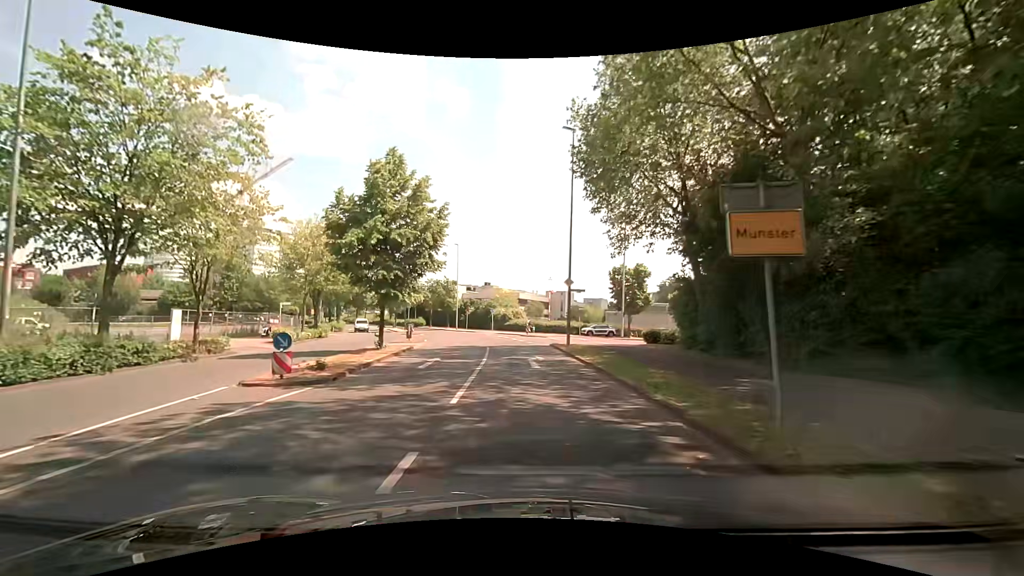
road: tertiary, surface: asphalt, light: Day
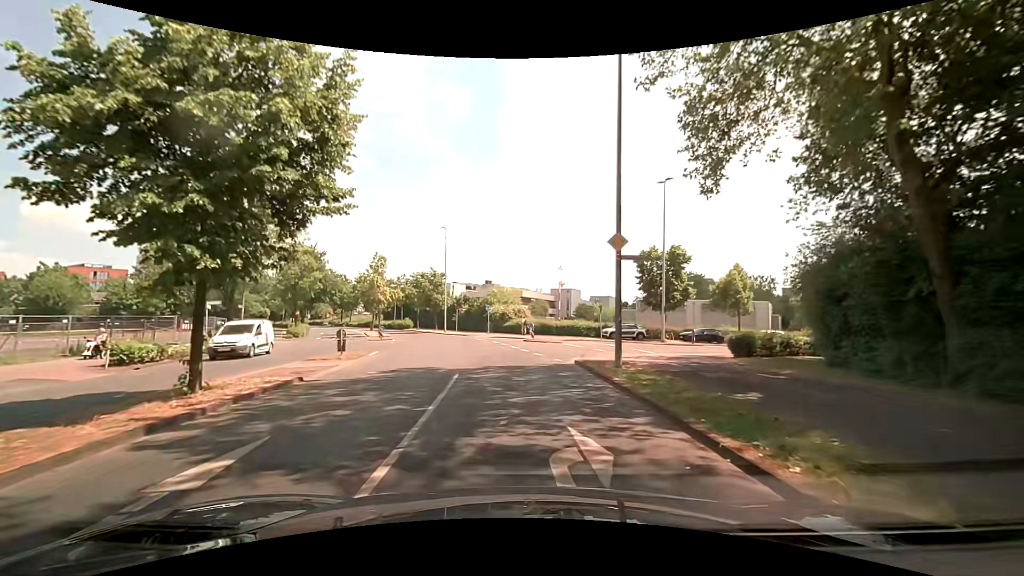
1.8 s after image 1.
(0.0, +13.3) m; -1°
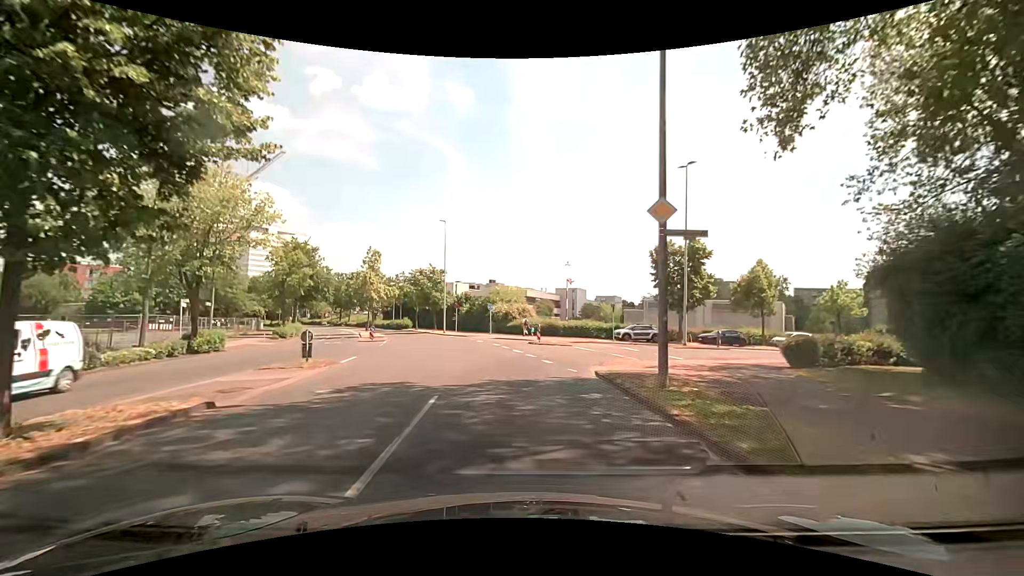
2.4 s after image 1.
(0.0, +3.8) m; -1°
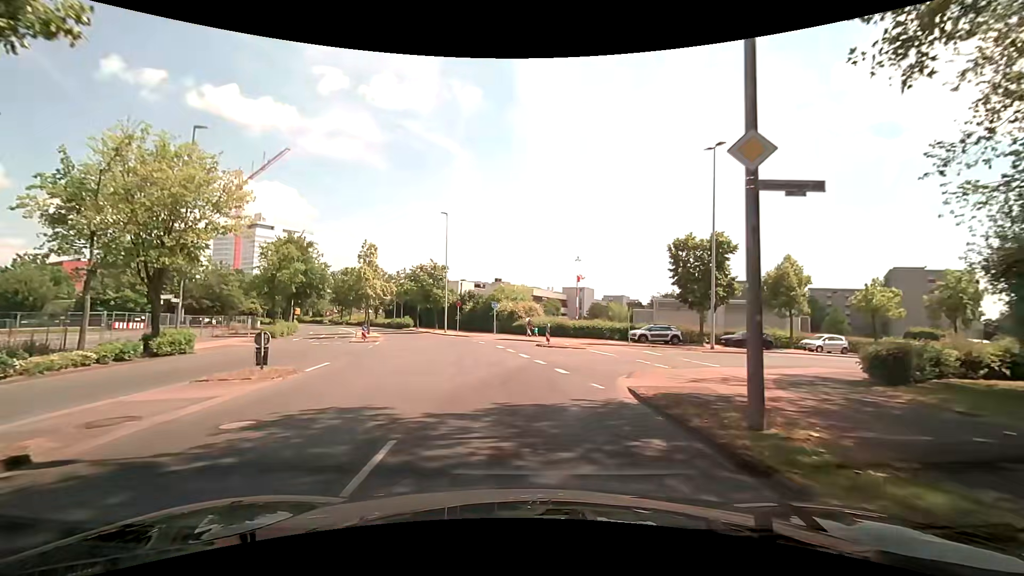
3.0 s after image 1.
(0.0, +3.4) m; 0°
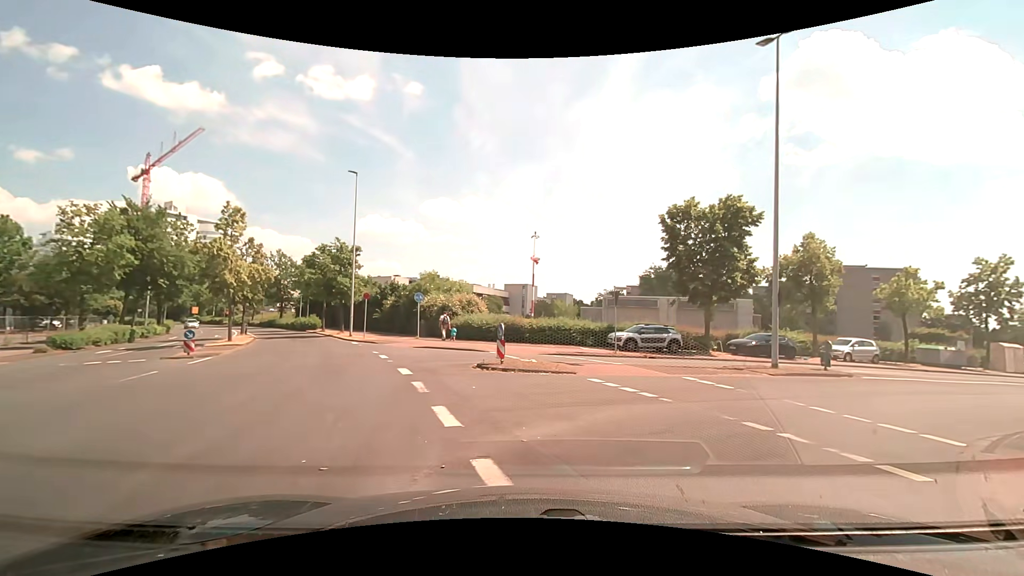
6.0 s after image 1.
(+0.1, +12.8) m; +6°
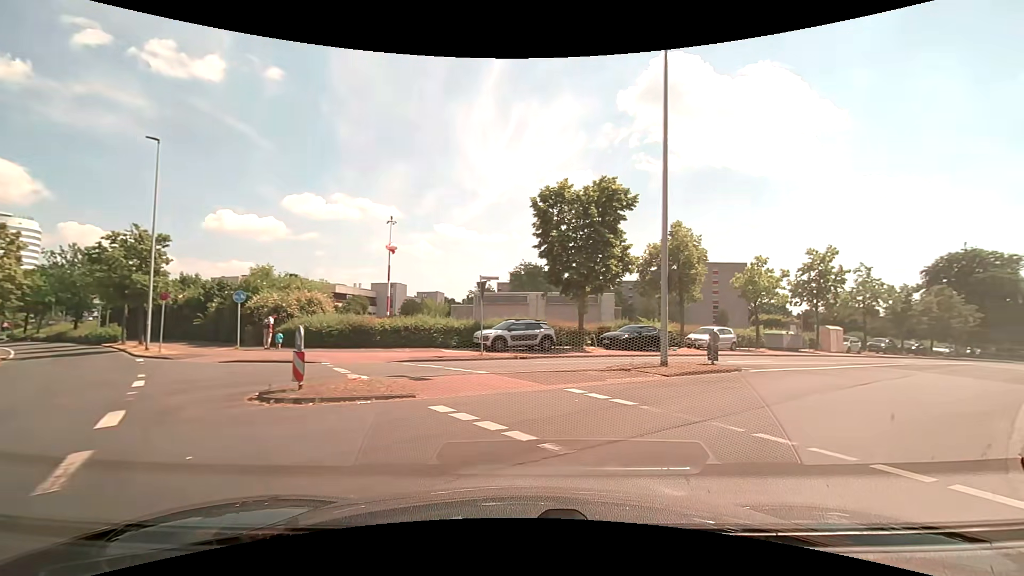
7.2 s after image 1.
(+0.5, +4.4) m; +14°
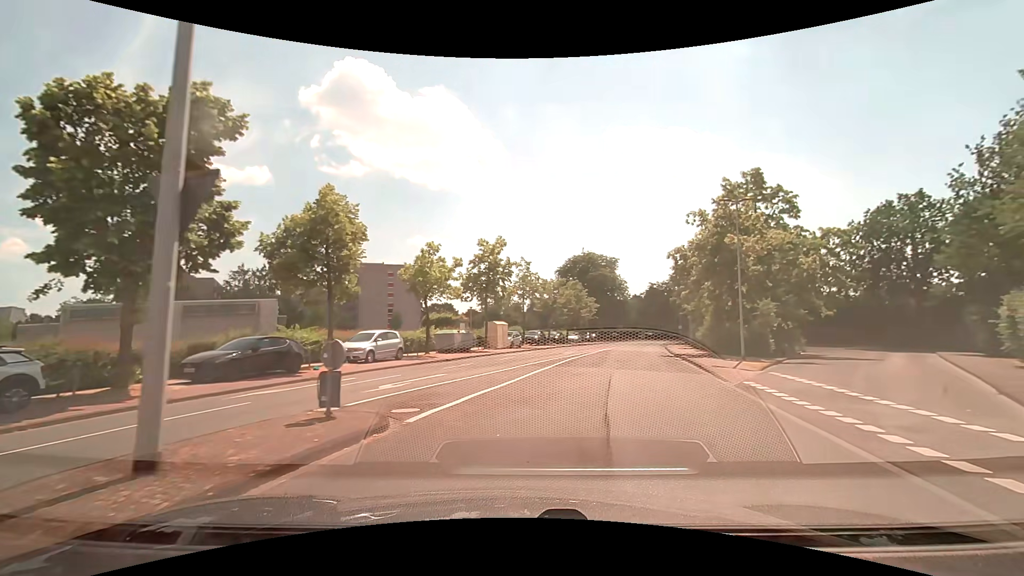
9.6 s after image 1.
(+3.2, +9.4) m; +36°
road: residential
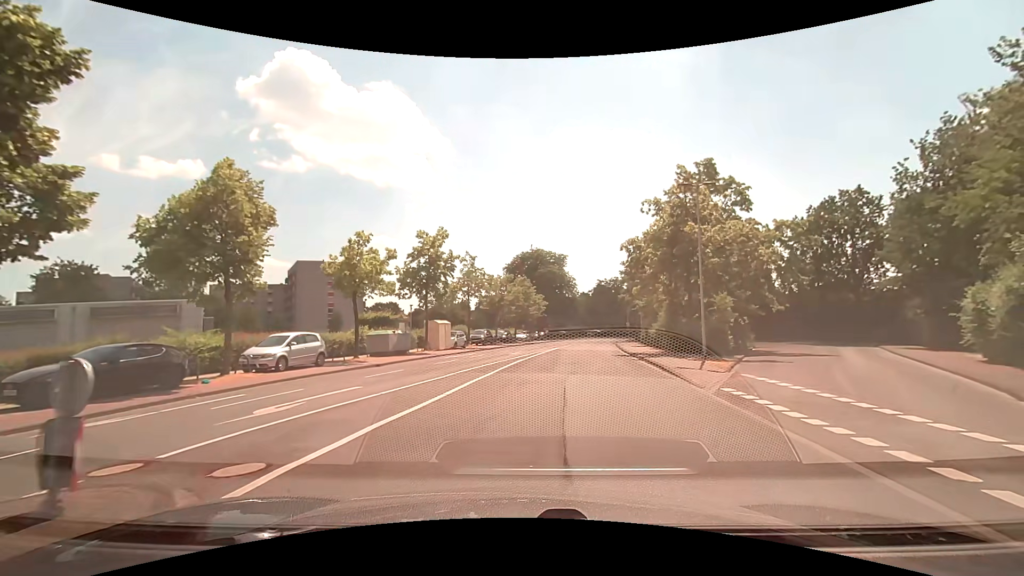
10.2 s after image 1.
(+0.2, +3.0) m; +5°
(+1, +10) (+3, +20) (+4, +30) (+6, +40) (+7, +49) (+9, +59) (+11, +69) (+13, +79) (+16, +89) (+18, +98) m
